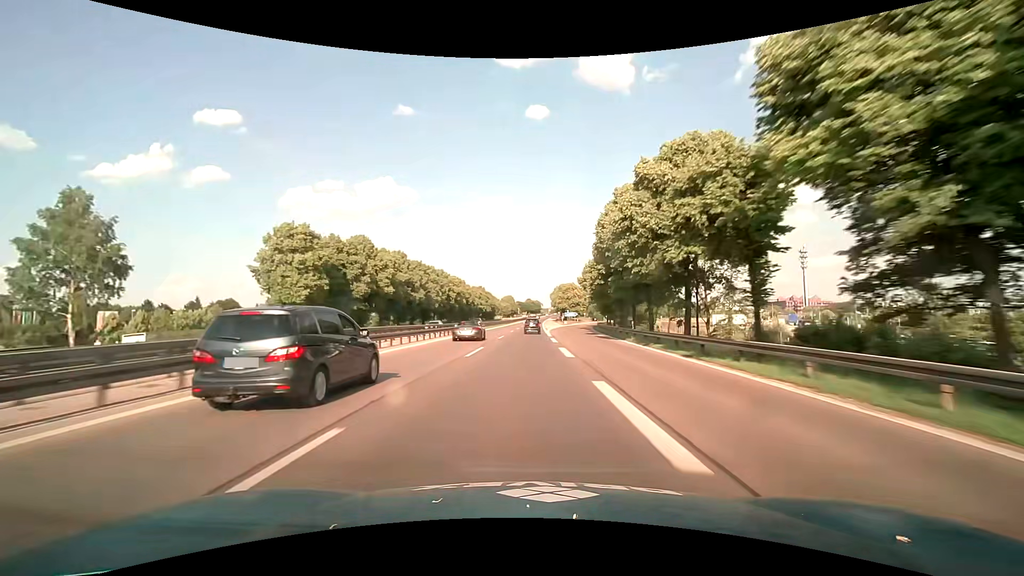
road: motorway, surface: asphalt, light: Day
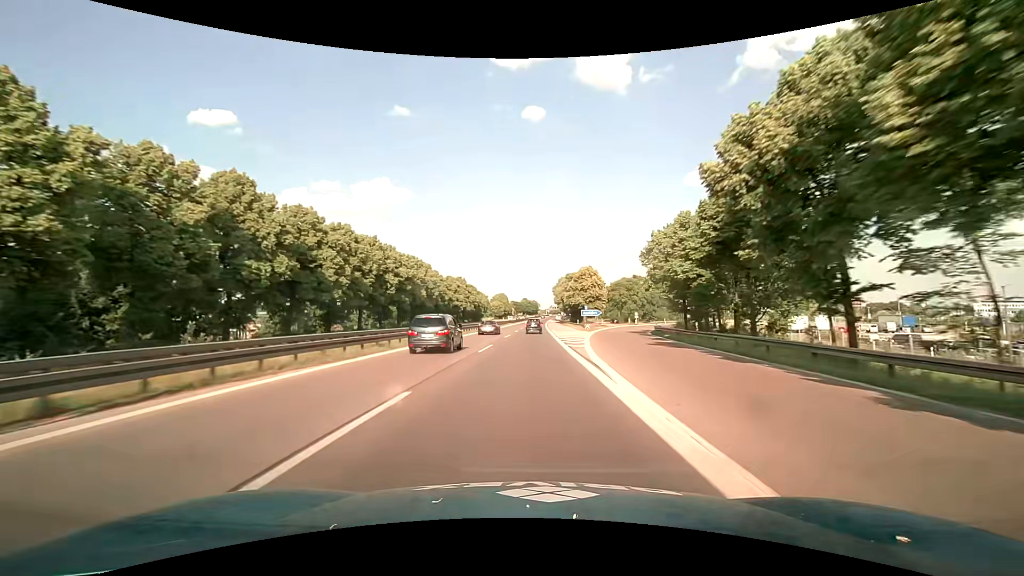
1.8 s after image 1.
(+0.2, +51.3) m; 0°
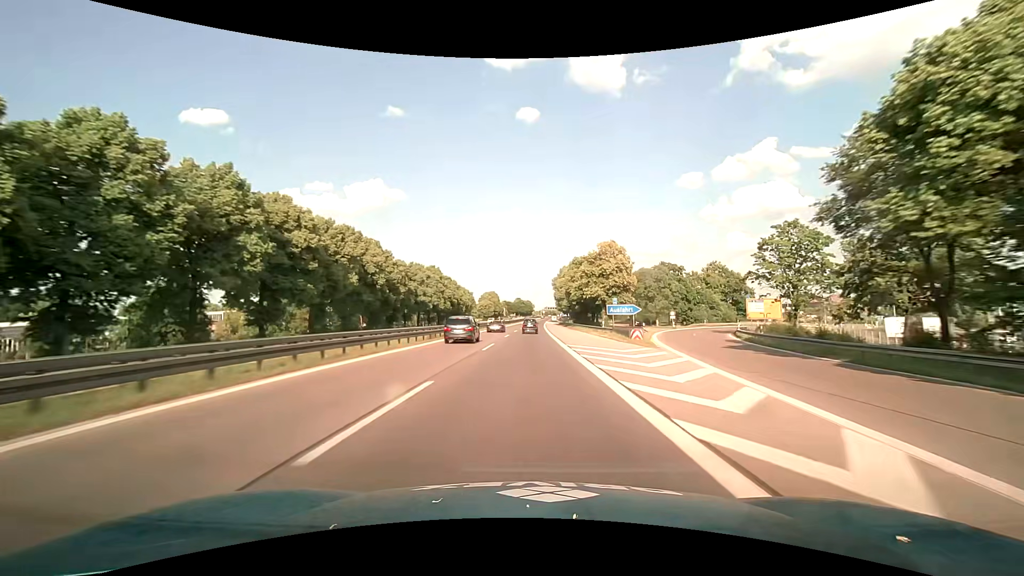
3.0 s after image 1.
(+0.3, +34.2) m; +1°
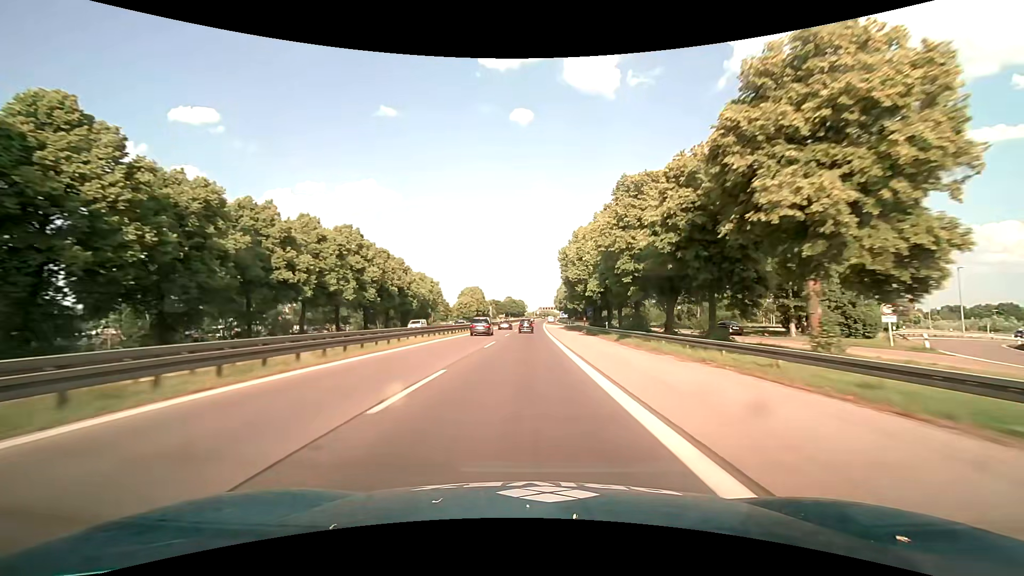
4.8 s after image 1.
(+0.5, +51.6) m; +1°
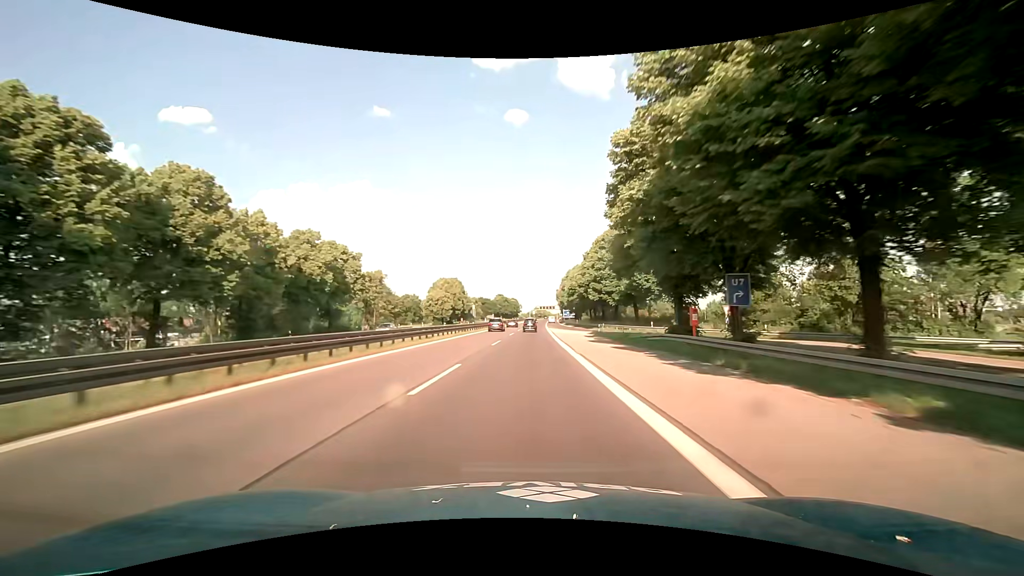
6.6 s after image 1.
(+0.1, +51.9) m; +1°
(0, +10) (0, +20) (0, +30) (0, +40) (0, +50) (0, +60) (0, +70) (0, +80) (0, +90) (+1, +100) m
